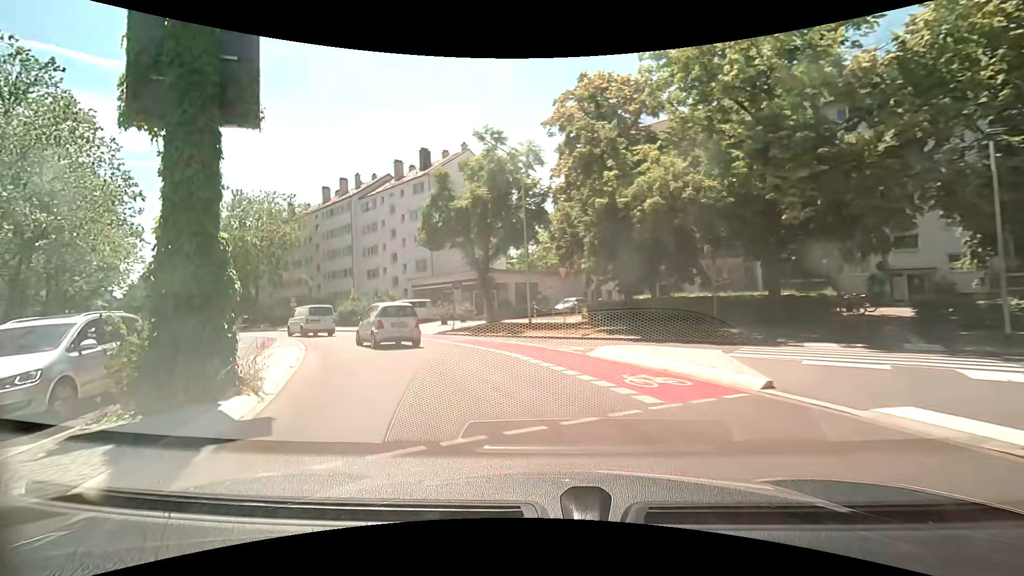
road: secondary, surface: asphalt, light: Day
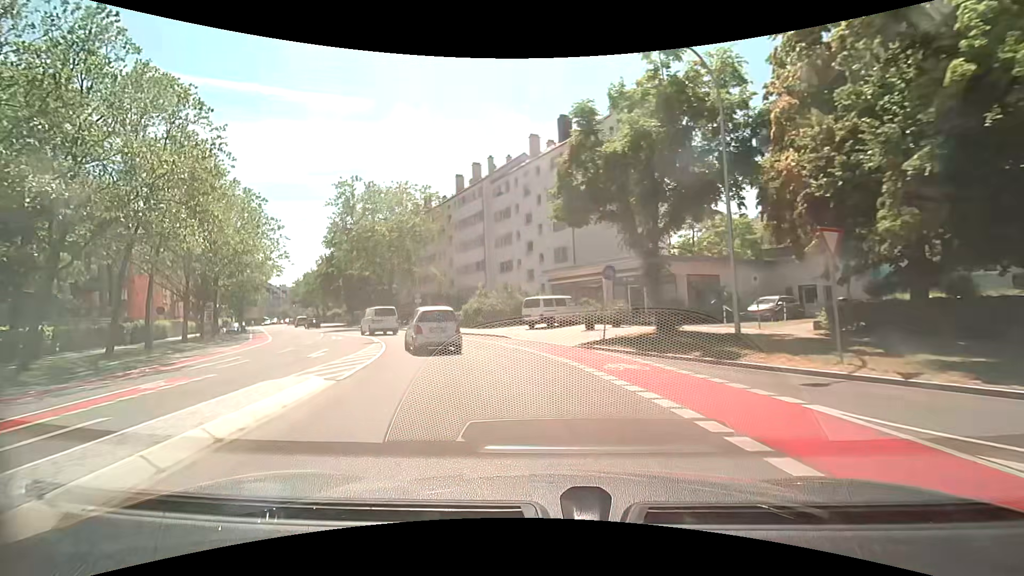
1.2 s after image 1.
(-1.5, +9.7) m; -17°
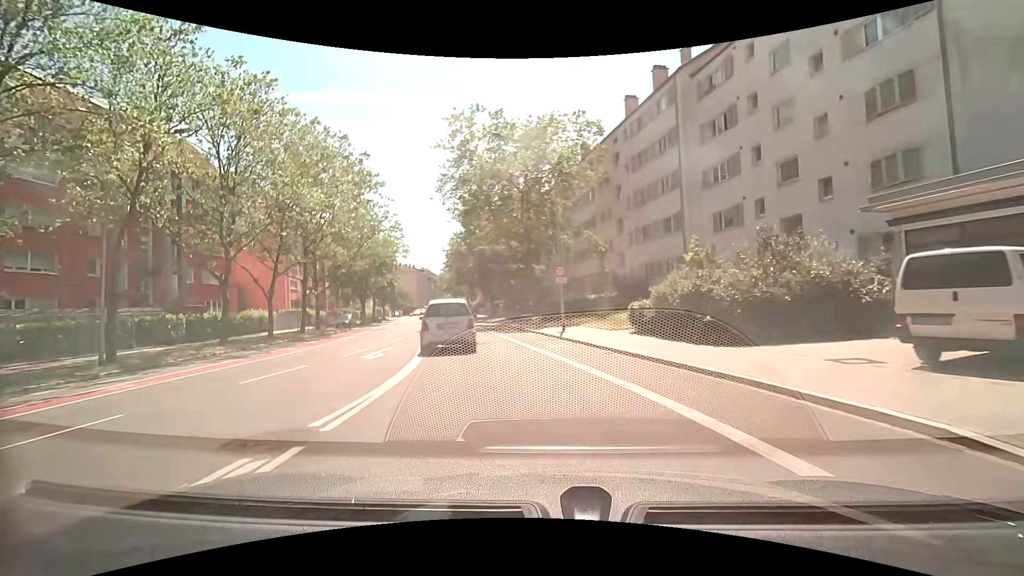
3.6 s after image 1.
(-3.7, +20.9) m; -19°
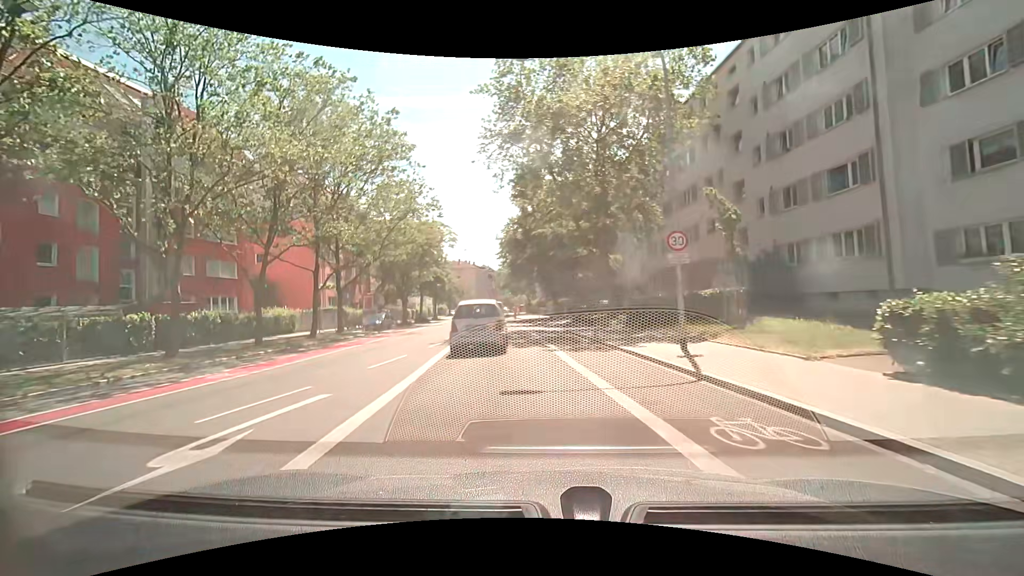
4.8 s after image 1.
(-0.7, +10.7) m; -7°
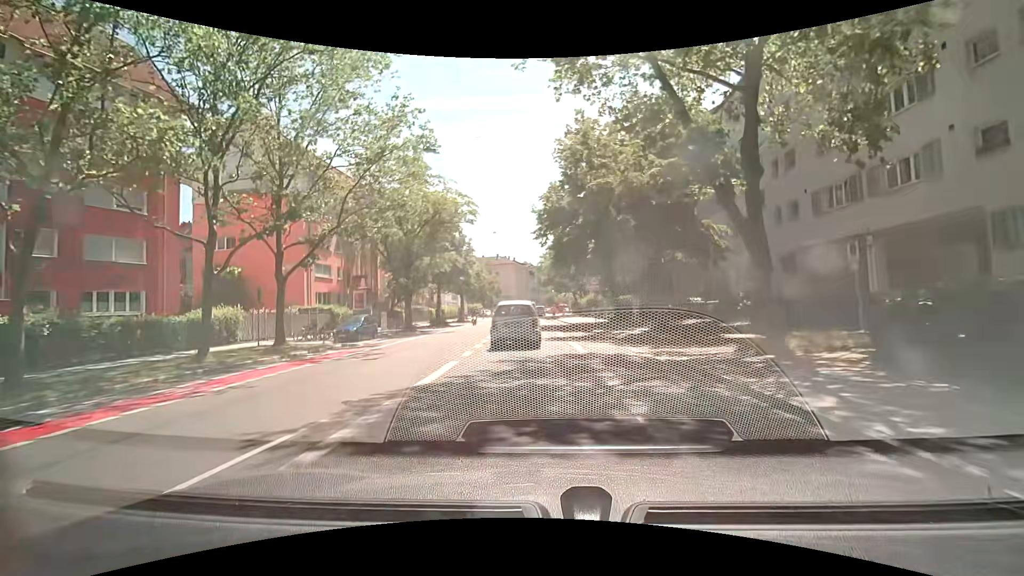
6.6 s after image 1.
(-0.8, +15.6) m; -5°
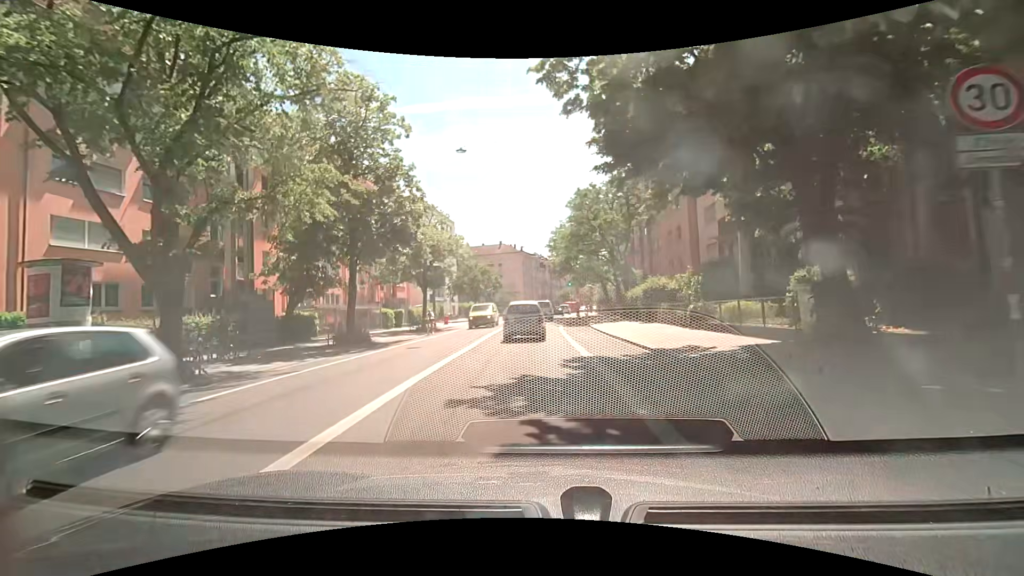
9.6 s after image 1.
(-0.1, +27.2) m; -1°
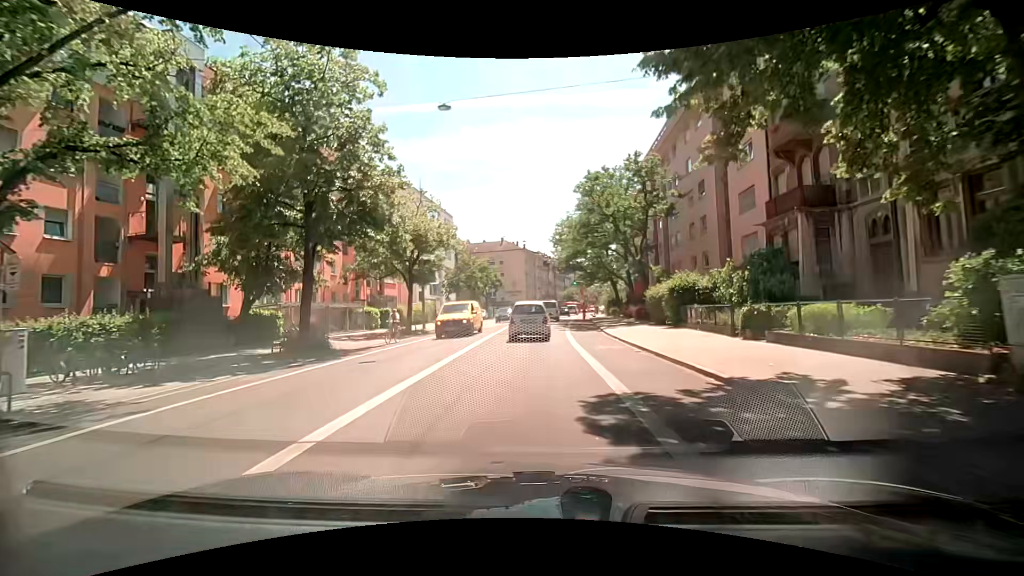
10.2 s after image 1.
(0.0, +5.4) m; +1°
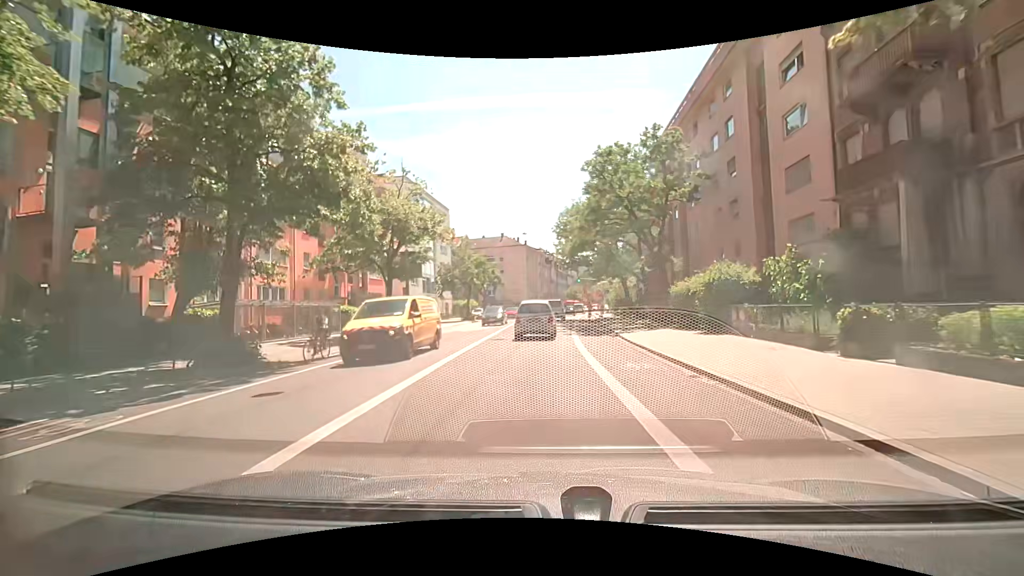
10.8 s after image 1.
(-0.1, +5.4) m; -1°
